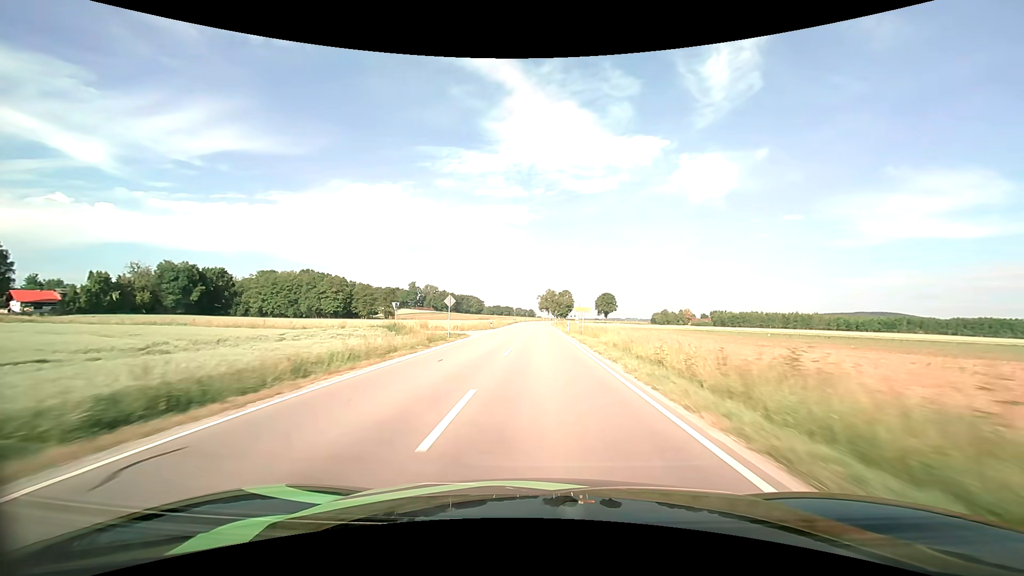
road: secondary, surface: asphalt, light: Day
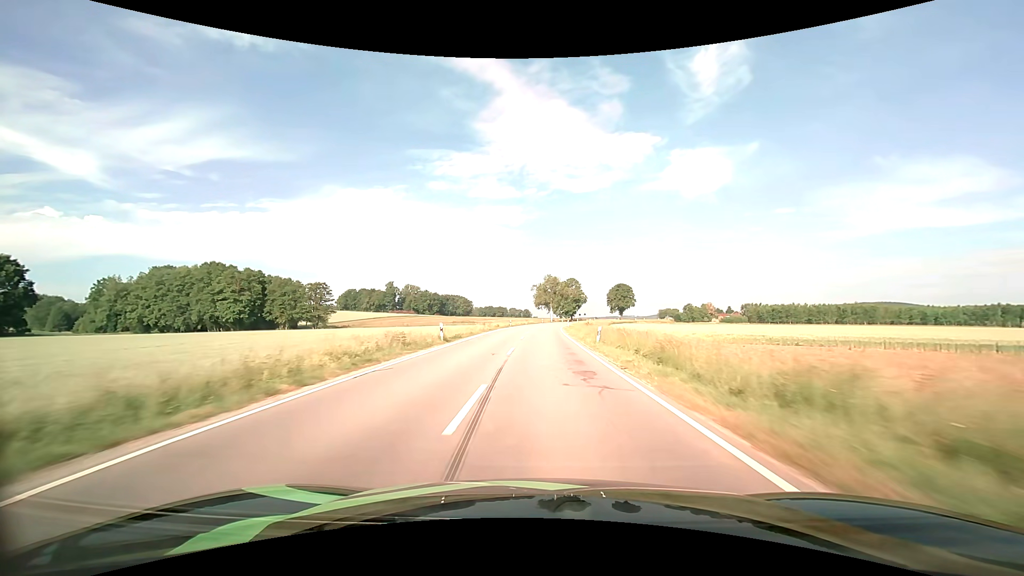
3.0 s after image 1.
(-0.1, +72.2) m; 0°
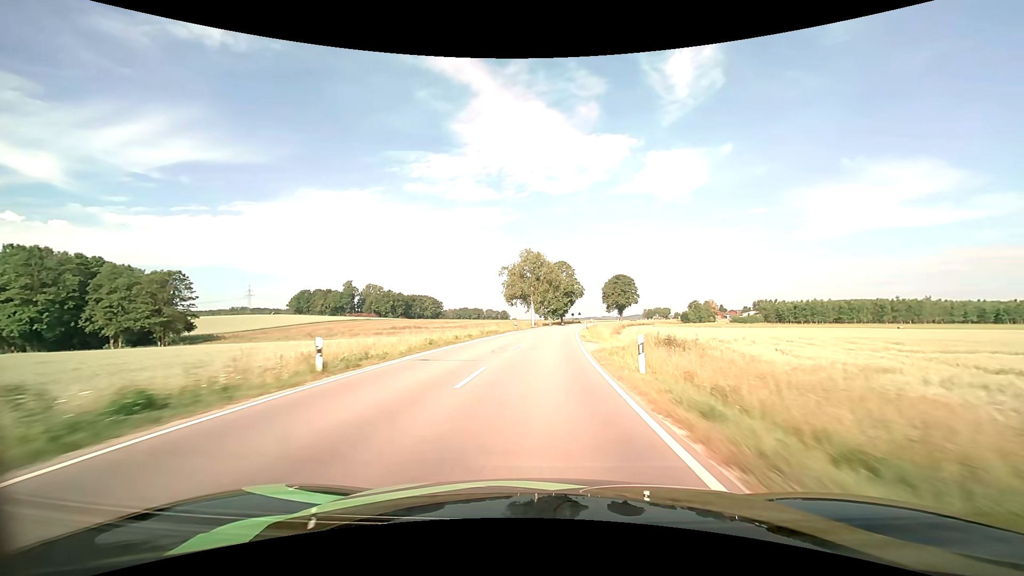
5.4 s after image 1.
(+0.9, +56.4) m; +2°
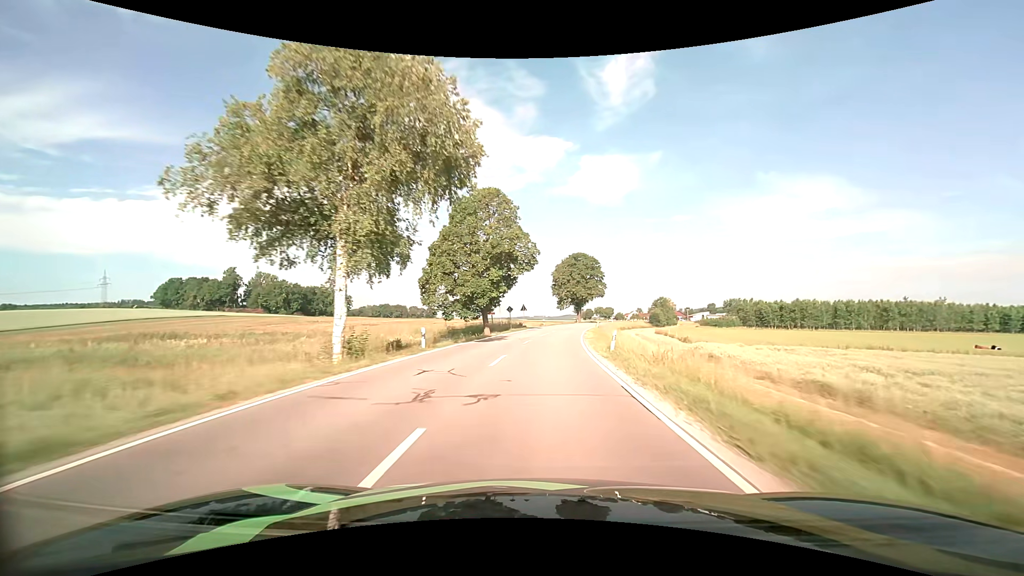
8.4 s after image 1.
(+4.0, +67.9) m; +8°
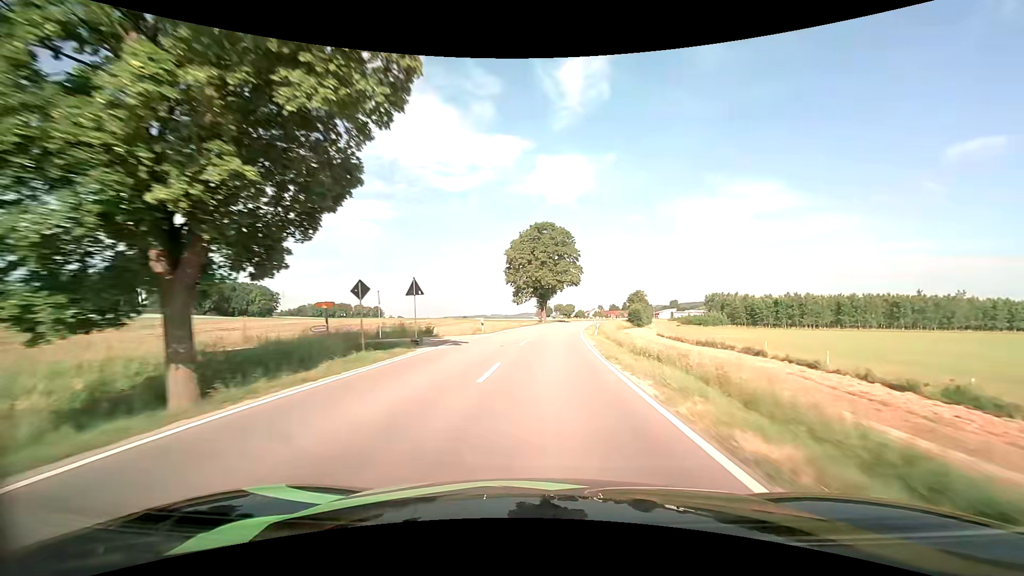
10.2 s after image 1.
(+1.8, +40.2) m; +5°
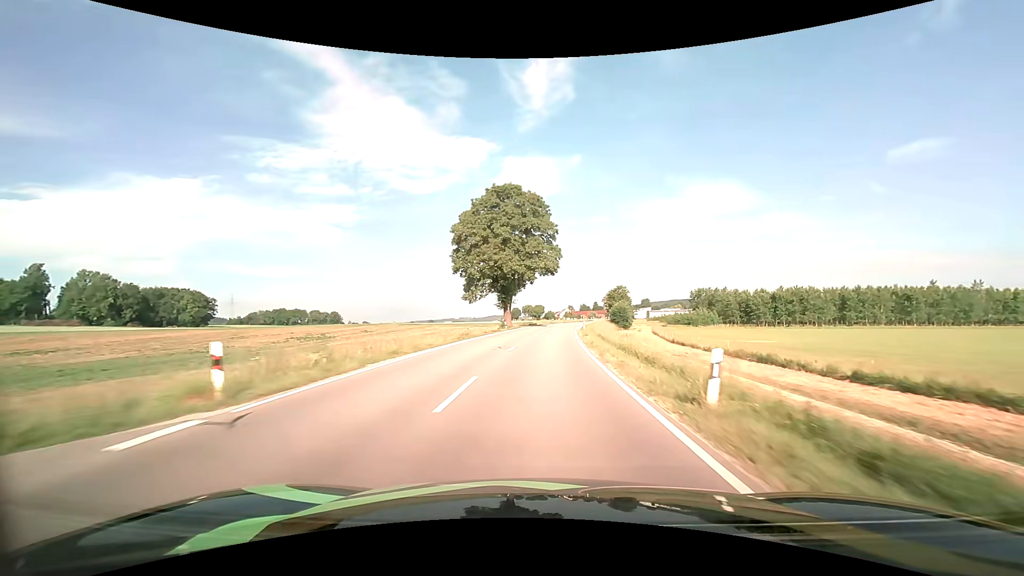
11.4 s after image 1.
(+0.8, +26.9) m; +4°
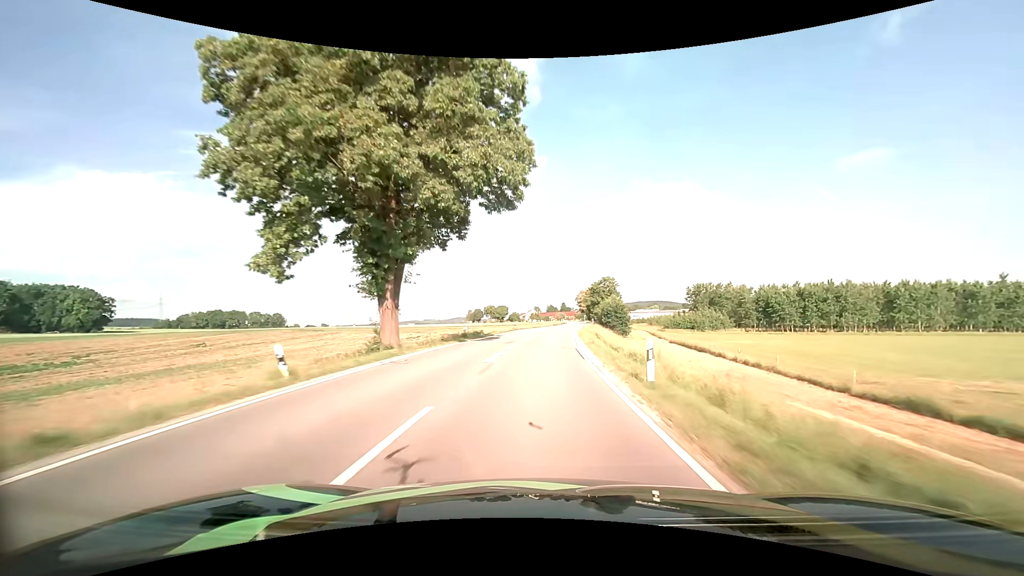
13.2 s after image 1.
(+1.5, +40.3) m; +4°
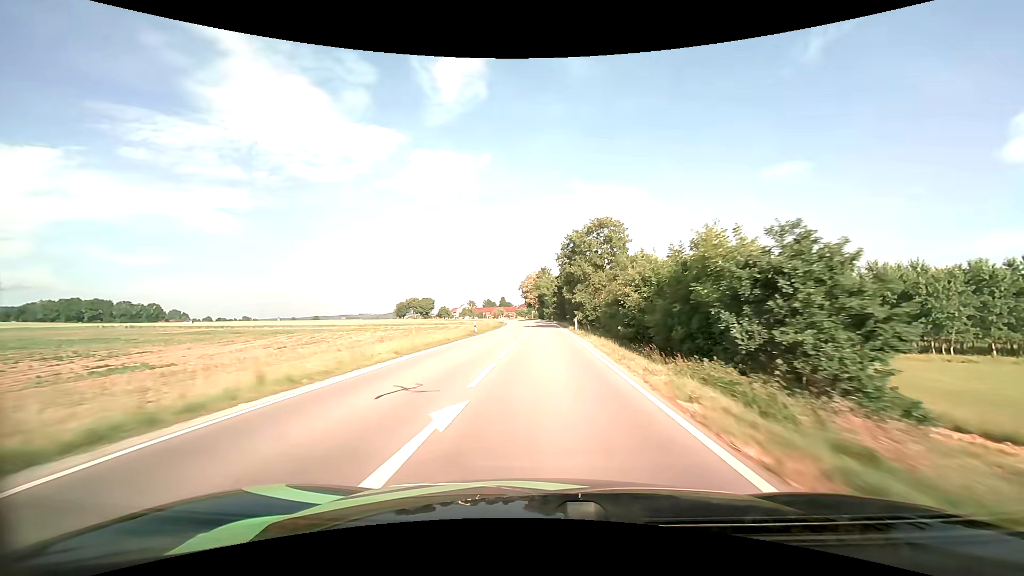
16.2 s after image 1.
(+3.6, +66.3) m; +7°
(0, +10) (0, +20) (0, +30) (+1, +40) (+1, +50) (+1, +60) (0, +70) (0, +80) (0, +90) (-1, +100) m
